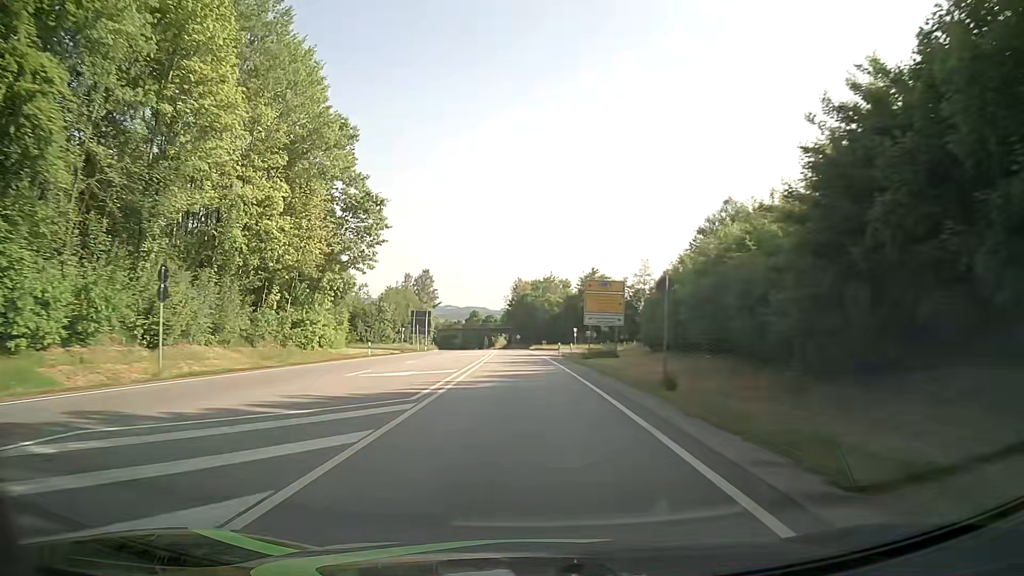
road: primary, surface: asphalt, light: Day
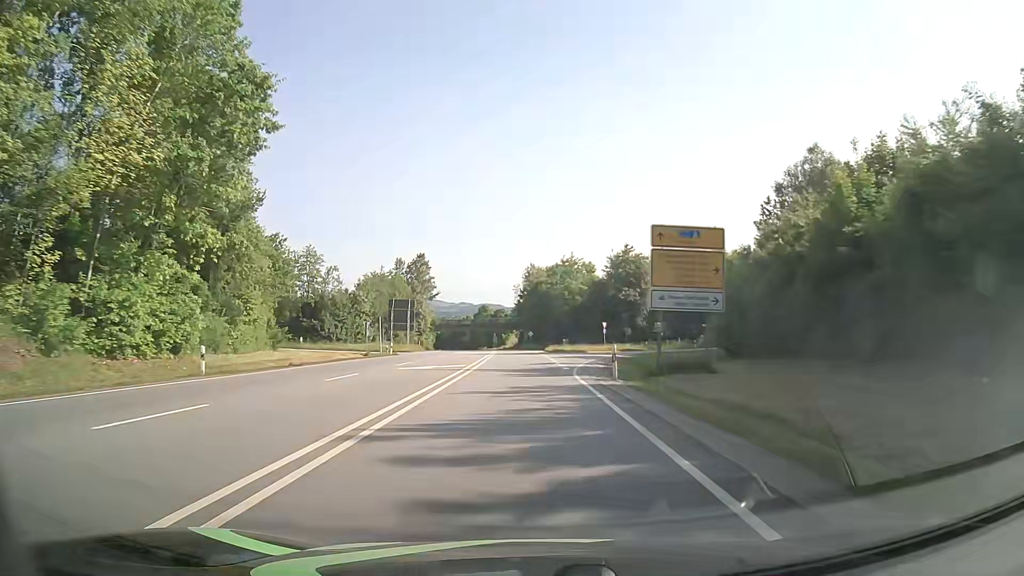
(-0.3, +26.7) m; -1°
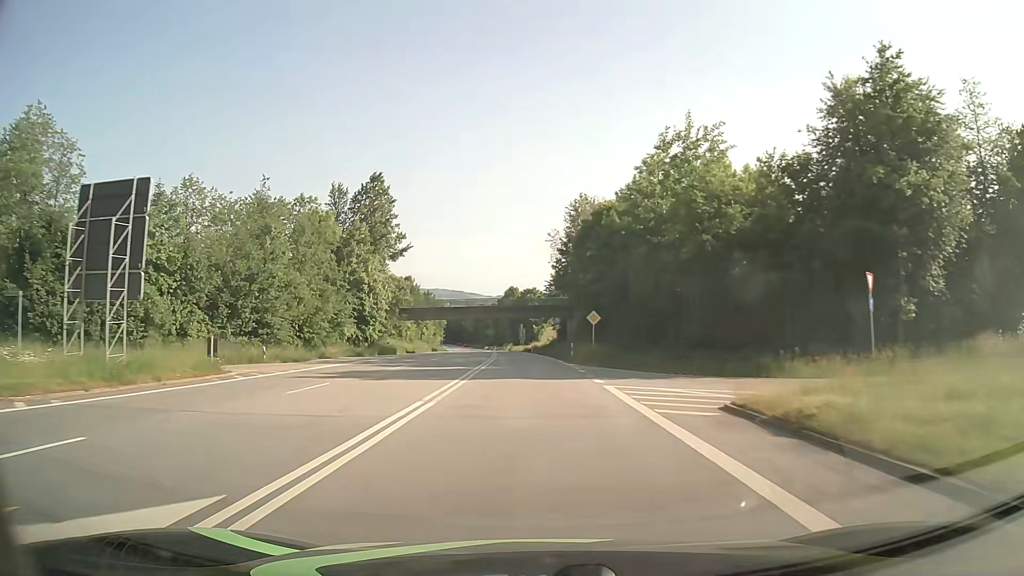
(-1.7, +64.7) m; -3°
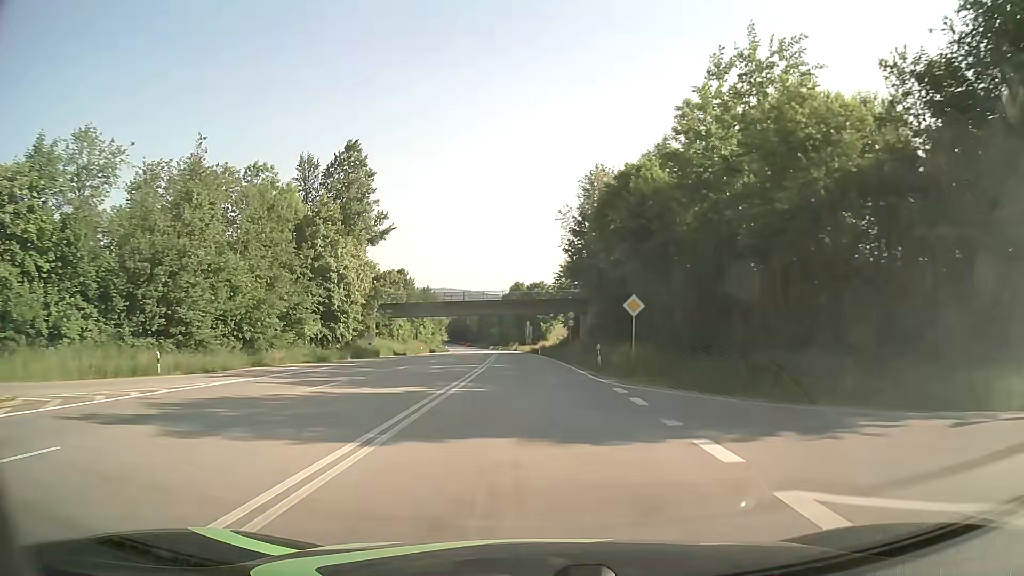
(0.0, +12.8) m; 0°
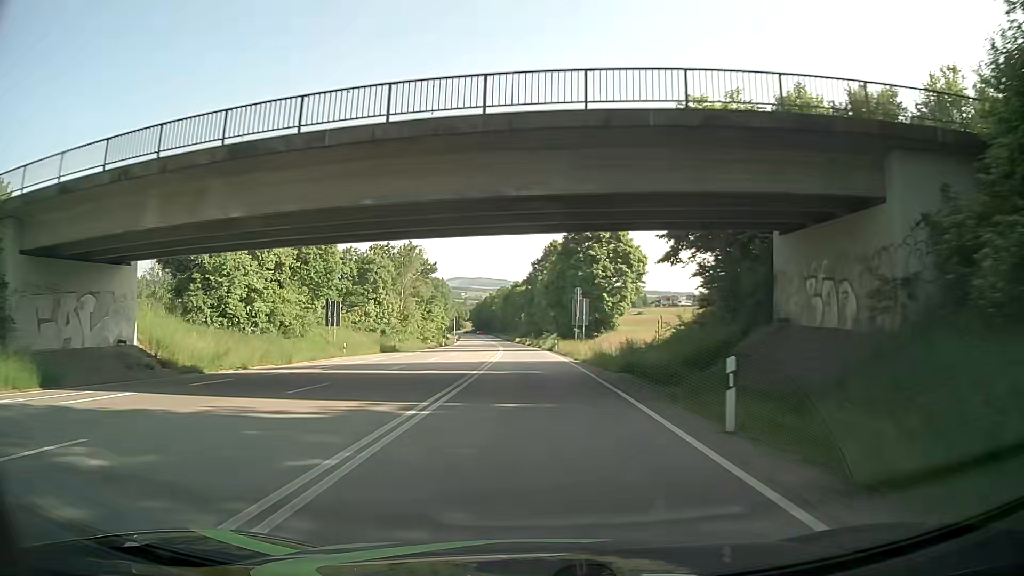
(-1.9, +63.3) m; -3°
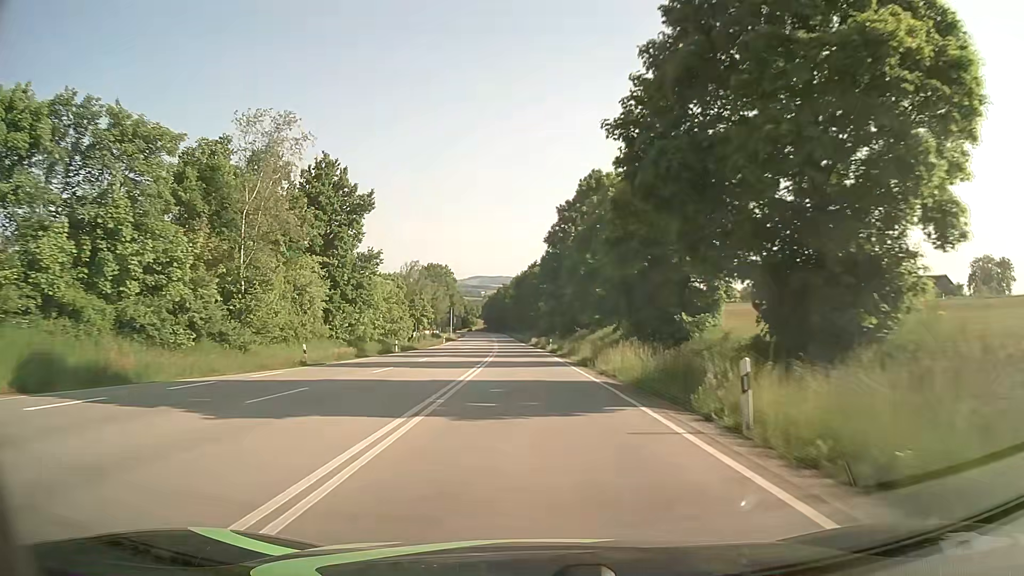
(-0.6, +50.5) m; -2°
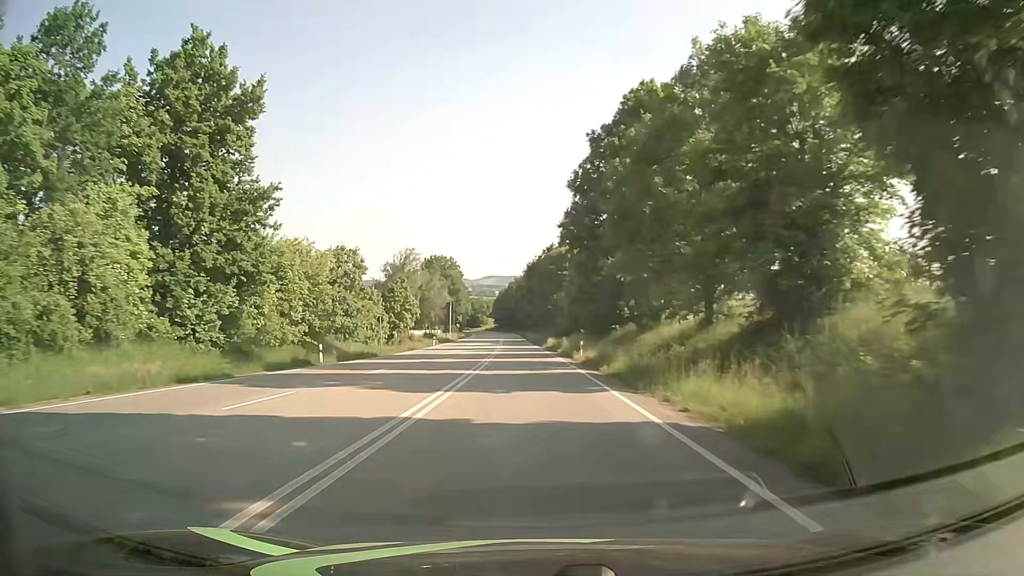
(-0.3, +25.1) m; -1°
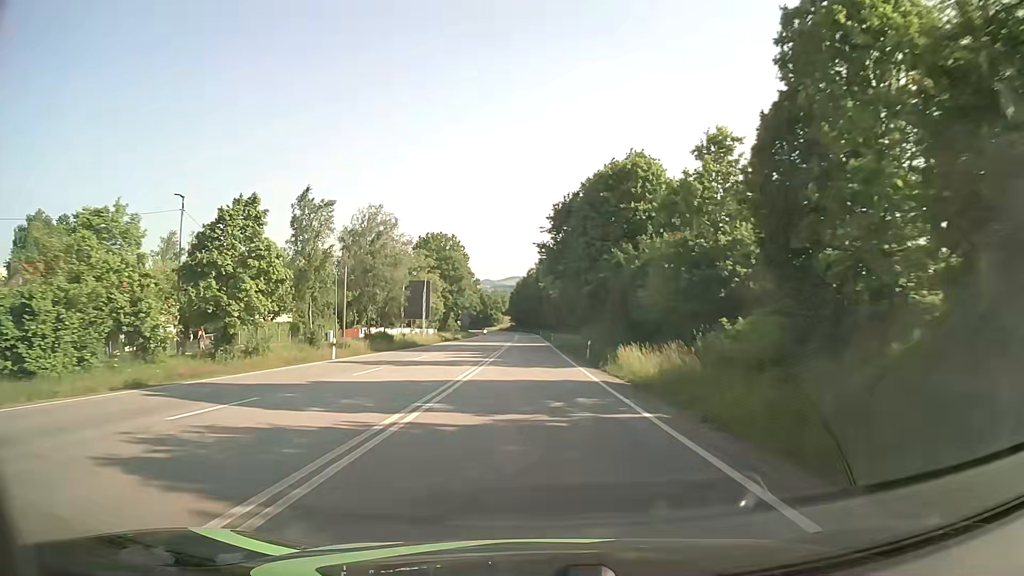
(-1.1, +50.1) m; -2°
(0, +10) (0, +20) (0, +30) (0, +40) (0, +50) (-1, +60) (-1, +70) (-1, +80) (-1, +90) (-1, +100) m
